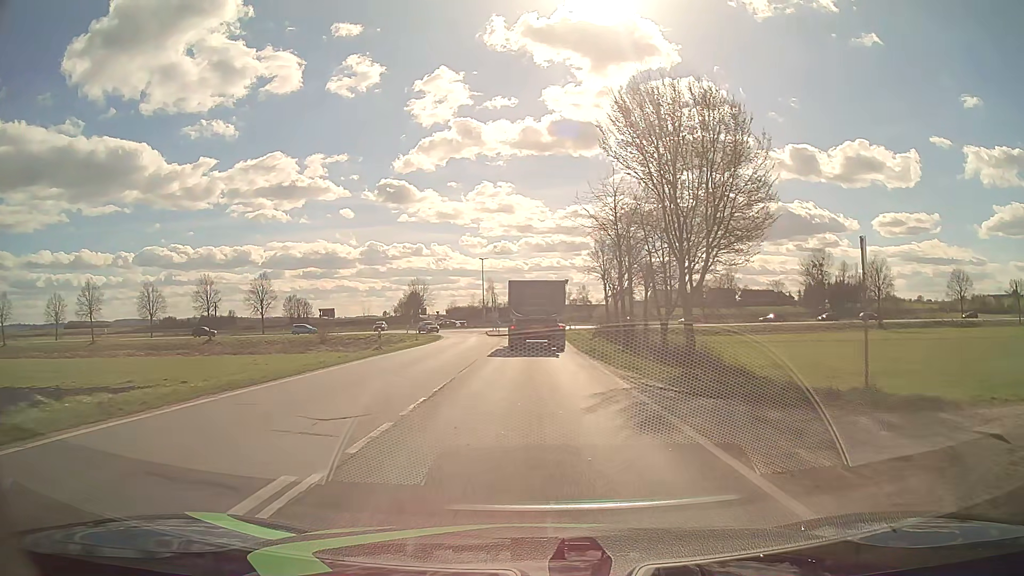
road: primary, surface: asphalt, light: Day
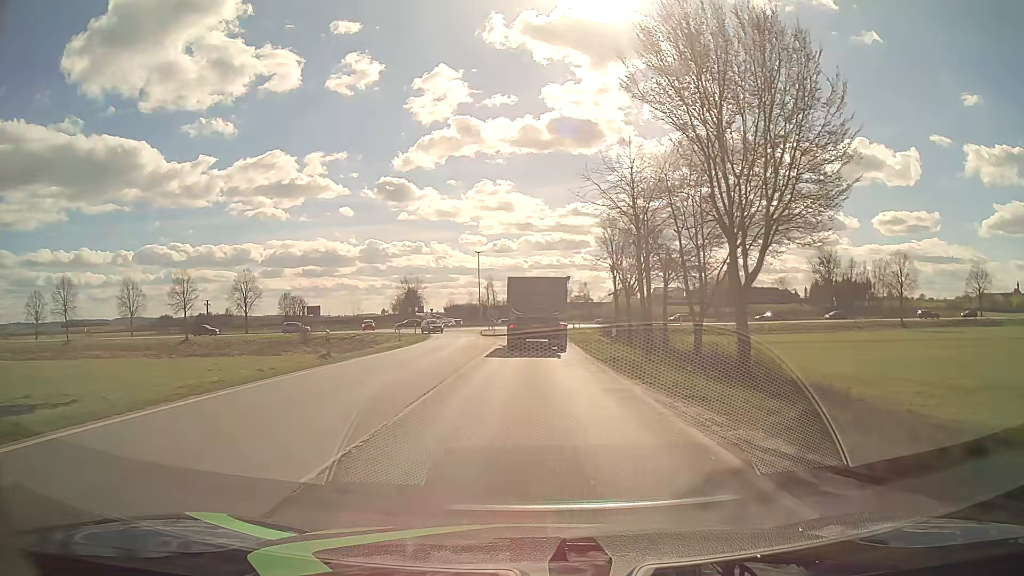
(0.0, +7.4) m; 0°
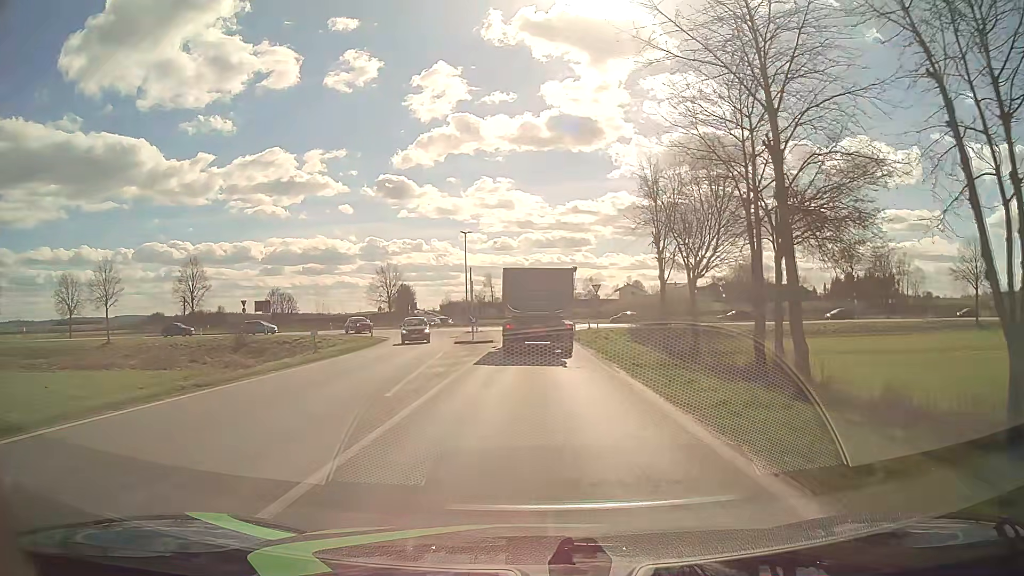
(0.0, +19.9) m; 0°
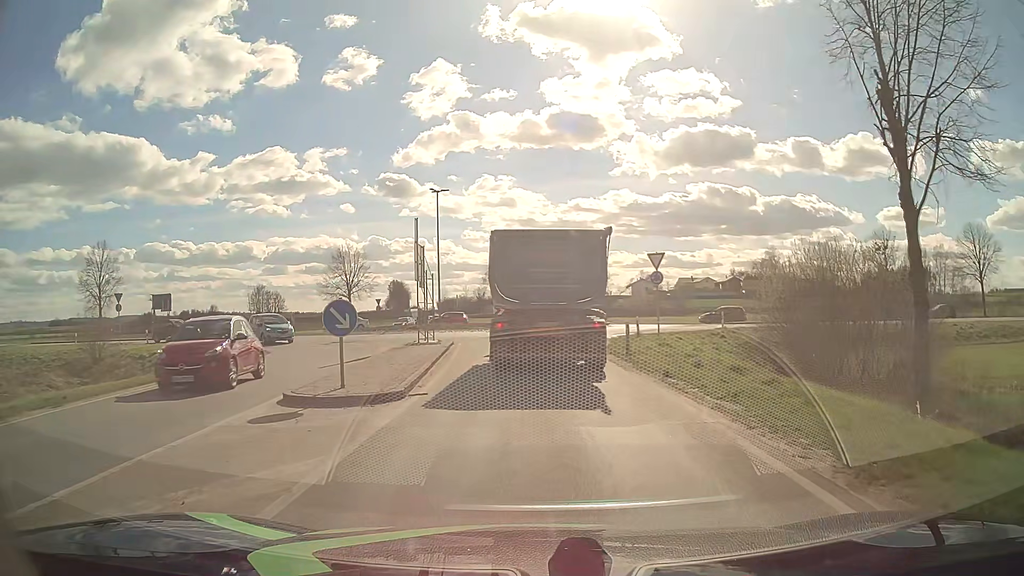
(-0.1, +24.5) m; 0°
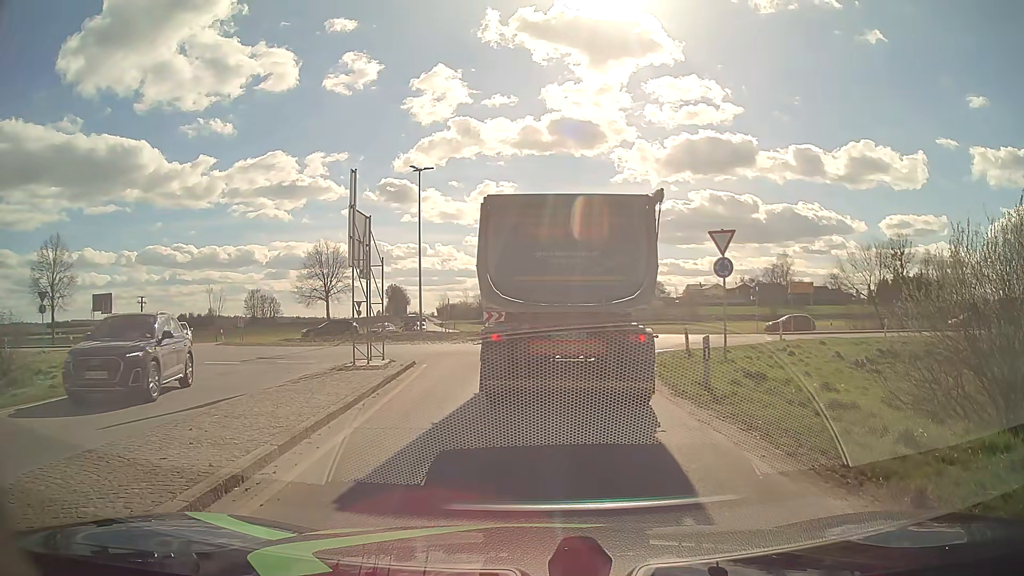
(-0.2, +9.4) m; -1°
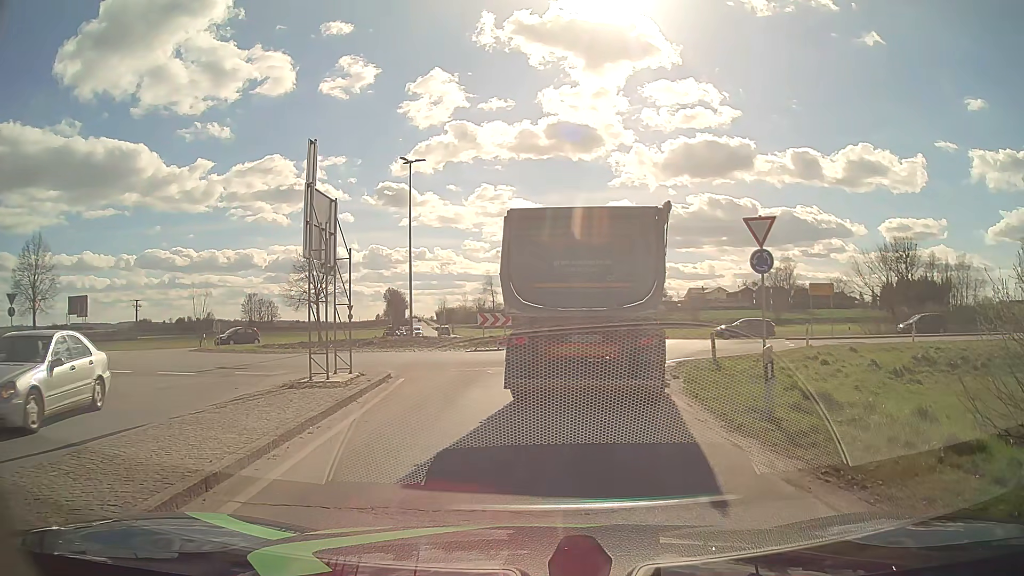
(0.0, +3.4) m; +1°
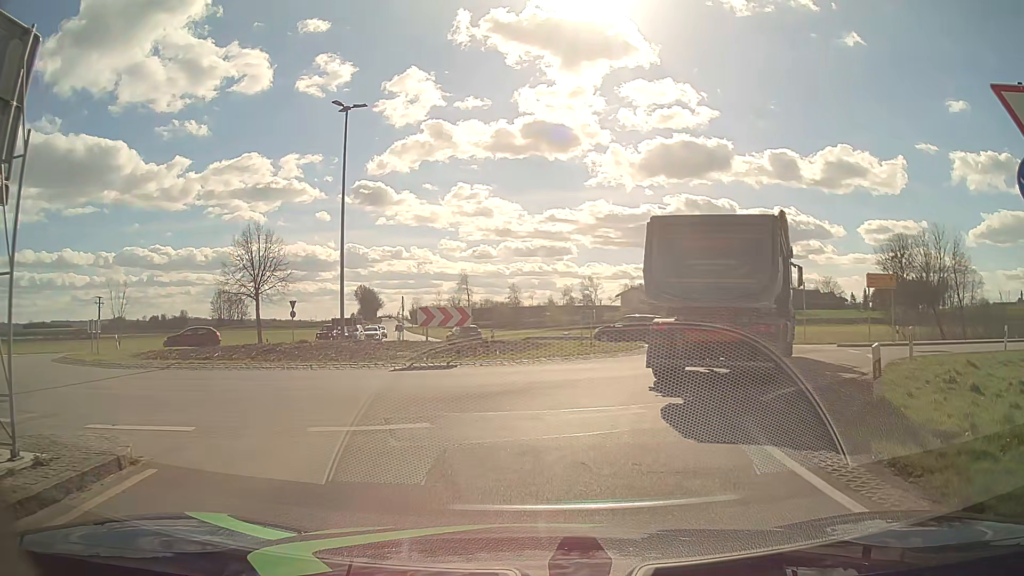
(-0.1, +10.4) m; +1°
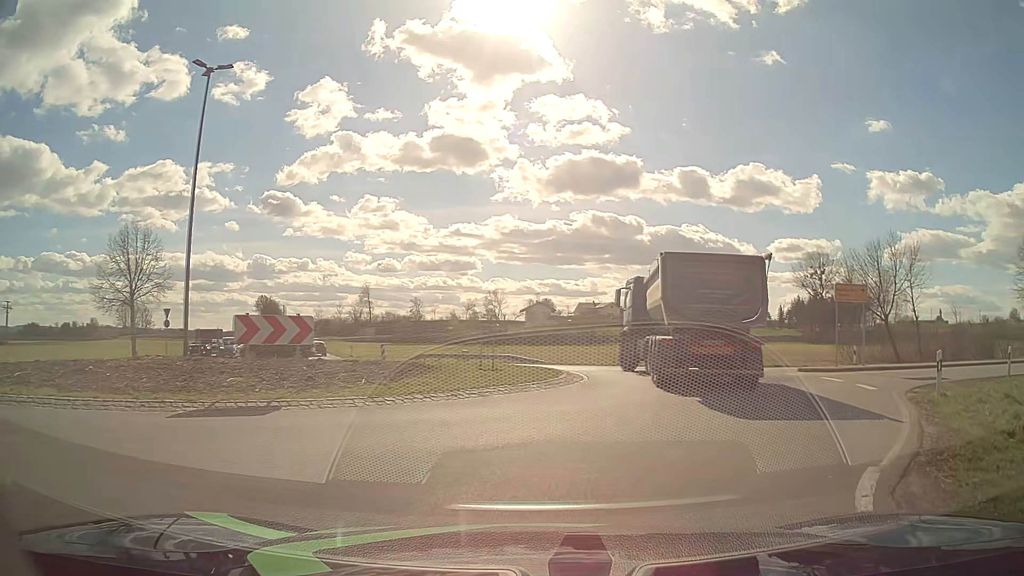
(+0.3, +6.4) m; +7°
(+2, +10) (+5, +19) (+4, +29) (-3, +36) (-12, +38) (-21, +34) (-29, +28) (-38, +23) (-47, +20) (-57, +18) m
